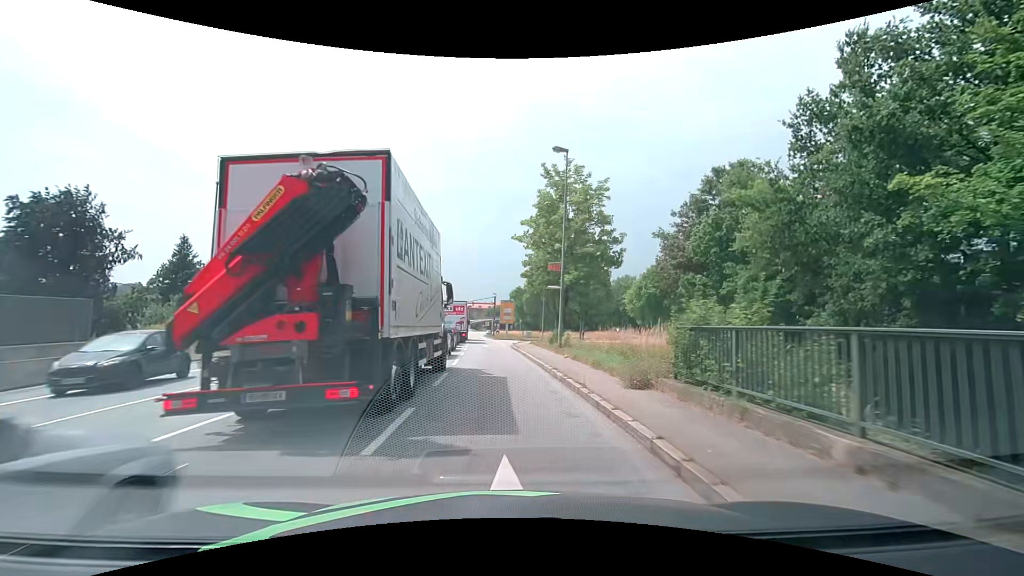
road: primary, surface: asphalt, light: Day
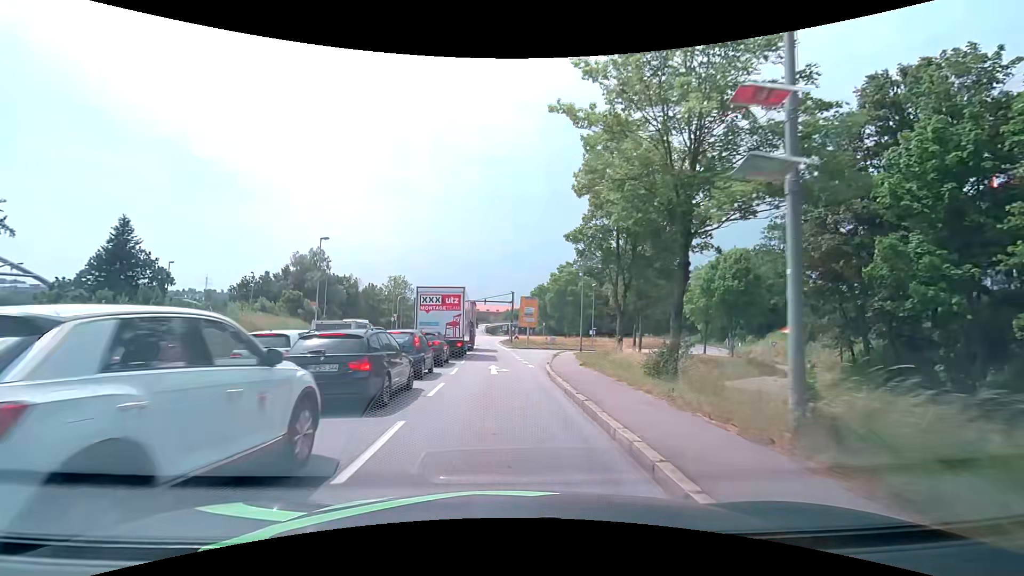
(-0.6, +18.8) m; -3°
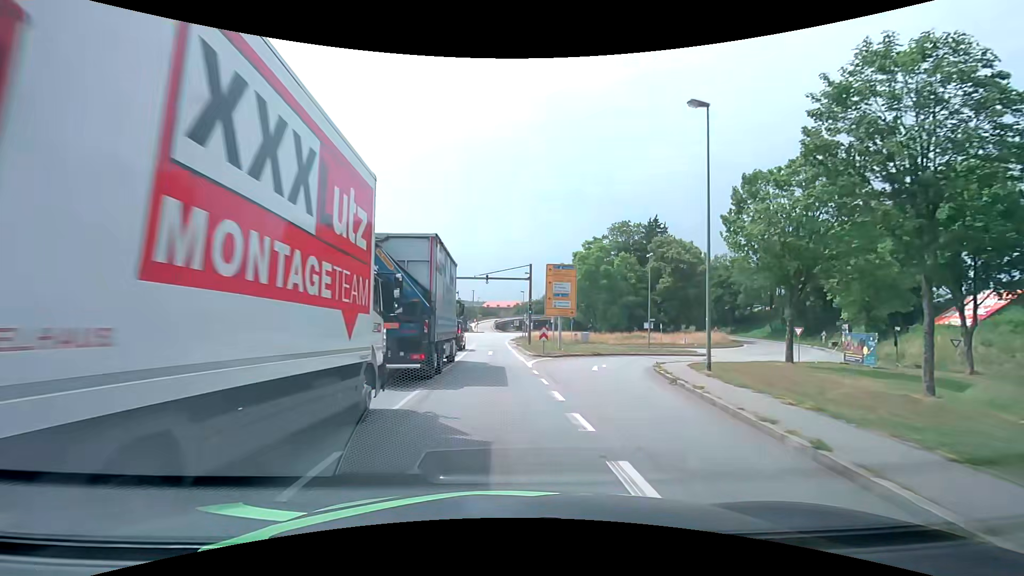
(-0.3, +26.1) m; -1°
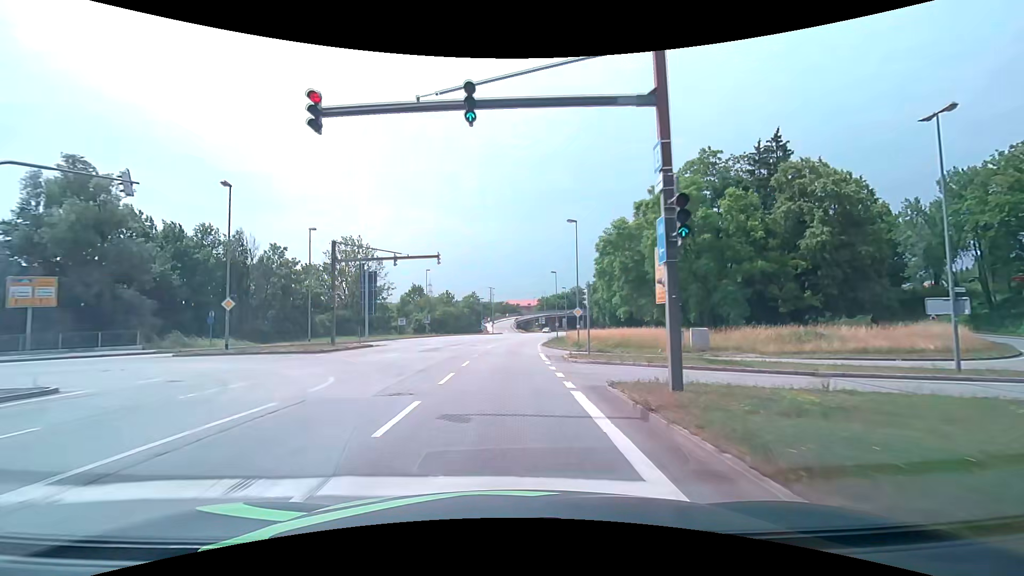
(-1.0, +34.6) m; -3°
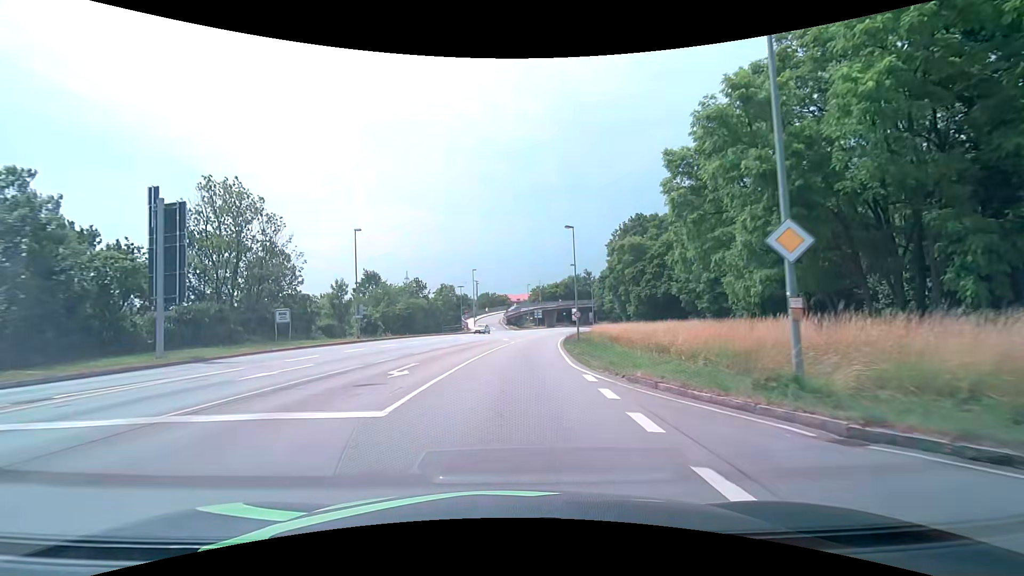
(+0.5, +30.4) m; +2°
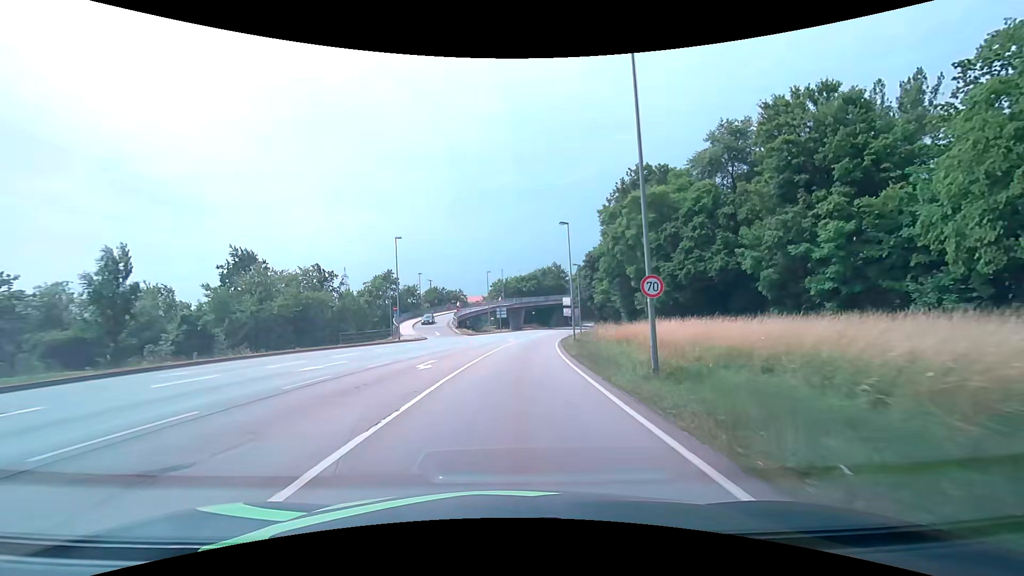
(+1.1, +30.8) m; +4°
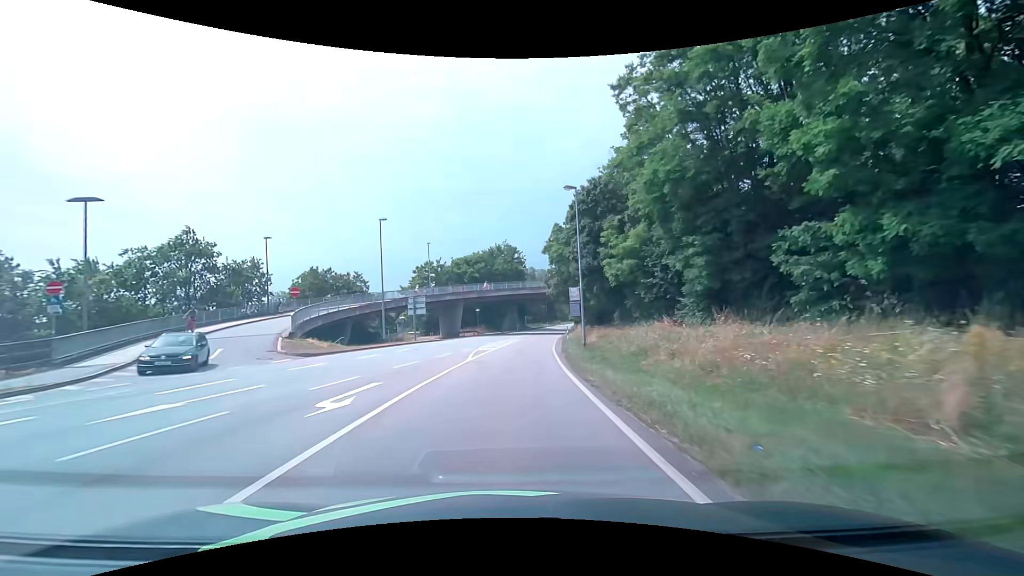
(+2.4, +41.7) m; +6°
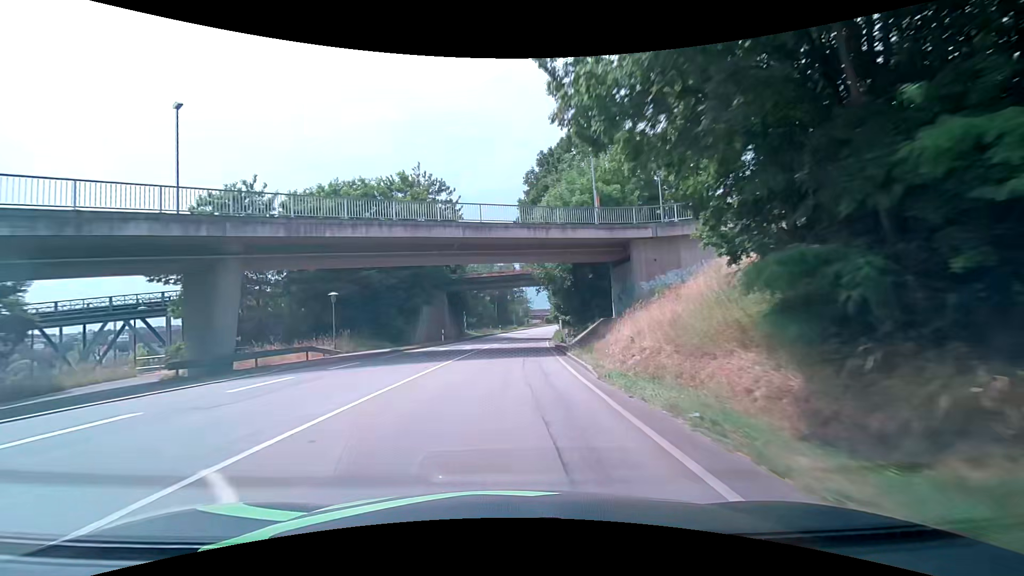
(+2.6, +47.2) m; +6°
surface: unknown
(0, +10) (0, +20) (+1, +30) (+1, +40) (+2, +50) (+3, +60) (+4, +70) (+6, +80) (+7, +90) (+9, +99) m
